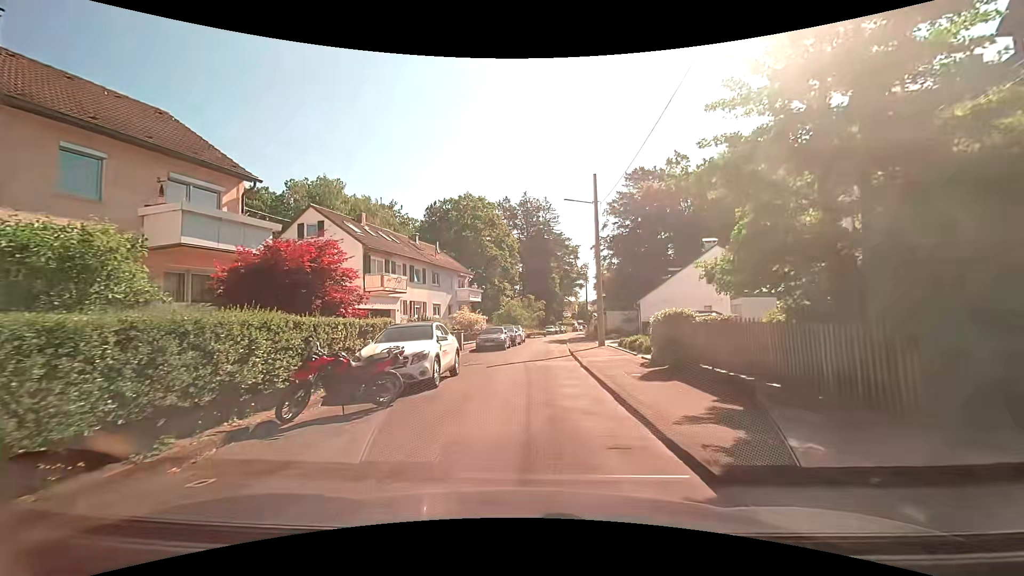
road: residential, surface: asphalt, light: Day
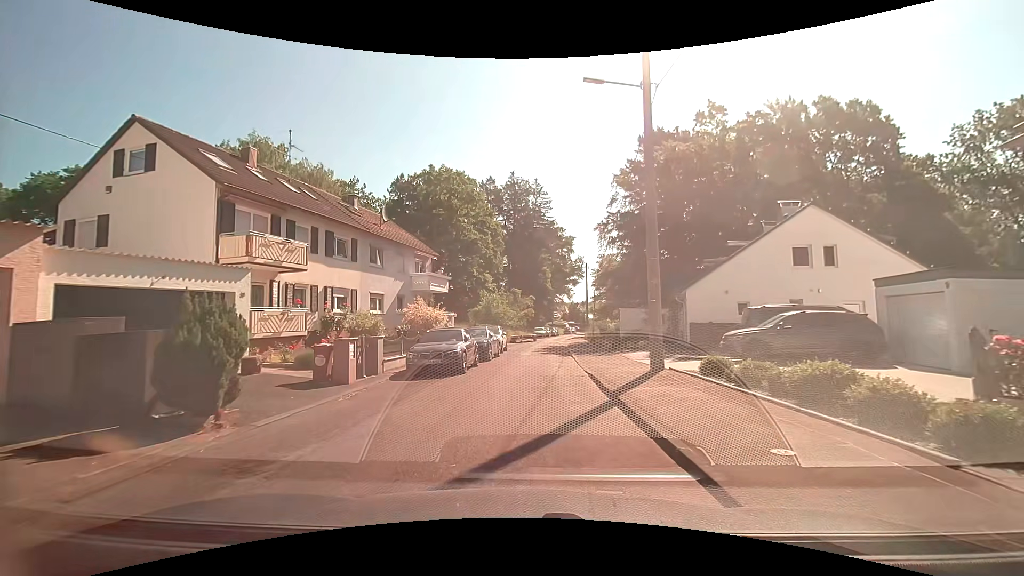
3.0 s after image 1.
(+0.3, +14.1) m; +2°
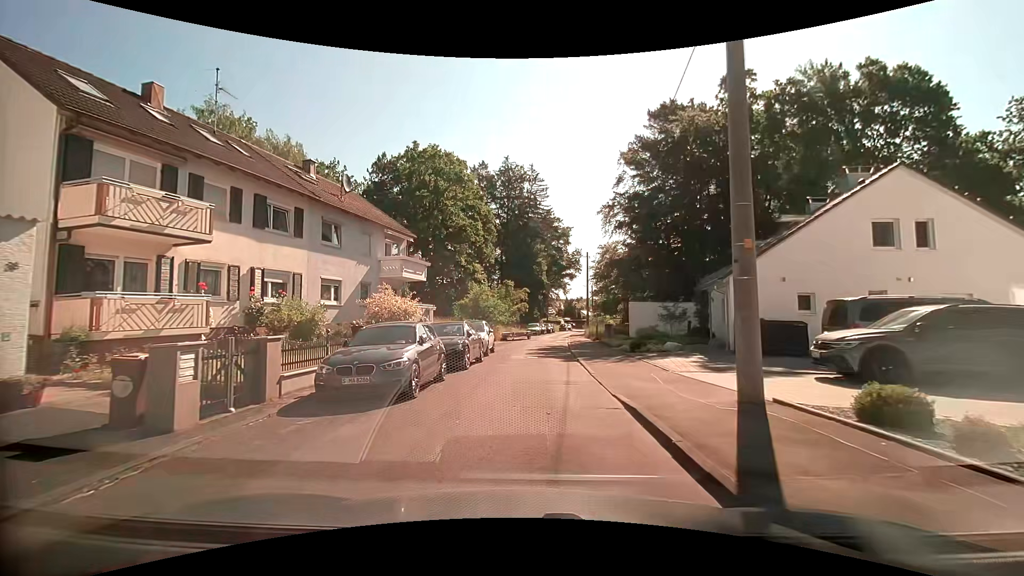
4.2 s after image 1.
(0.0, +6.0) m; -1°
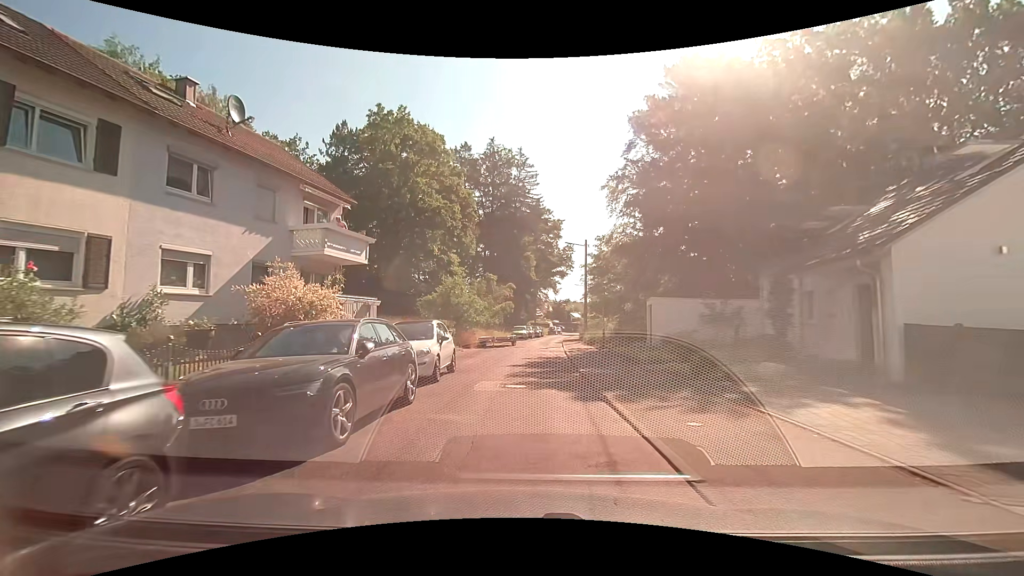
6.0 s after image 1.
(+0.4, +9.0) m; +3°
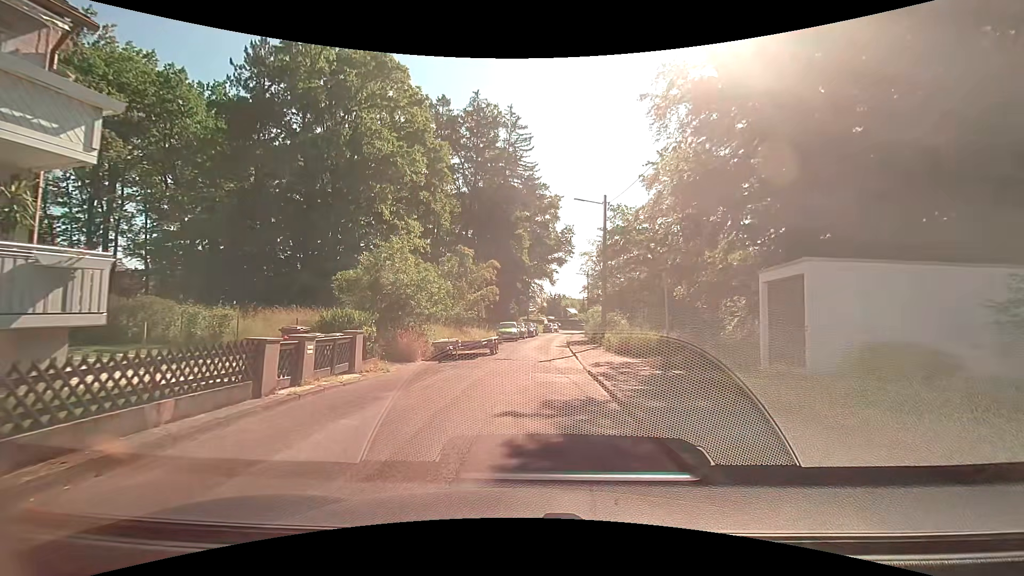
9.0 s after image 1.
(+0.2, +13.5) m; +1°
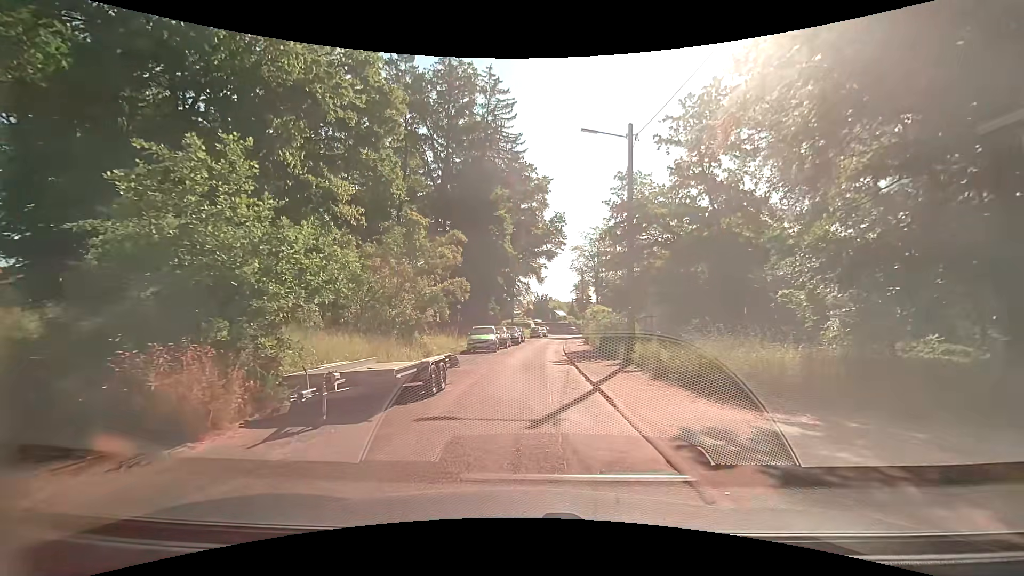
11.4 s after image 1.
(+0.2, +10.5) m; +2°
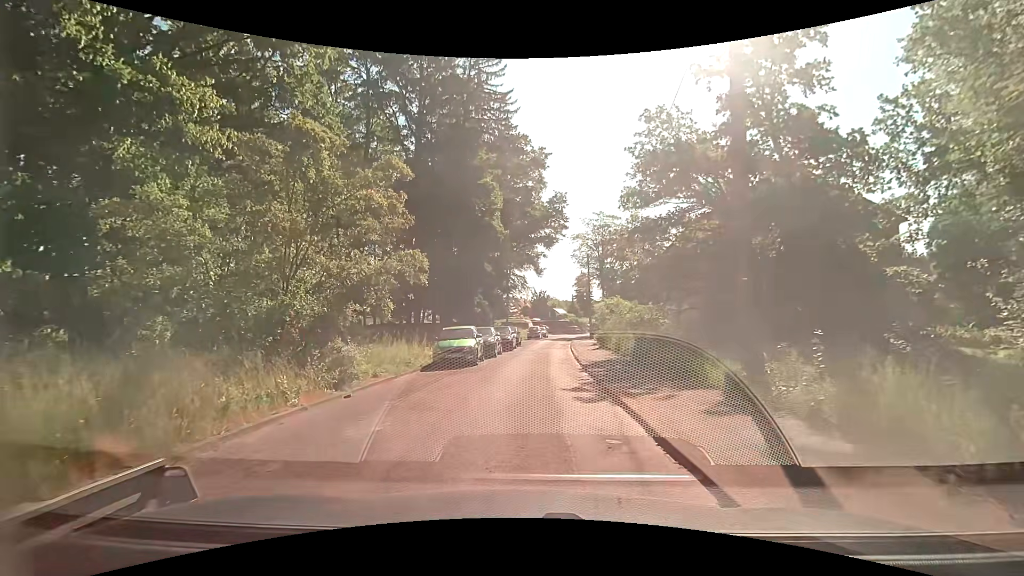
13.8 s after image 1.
(+0.1, +9.2) m; +2°
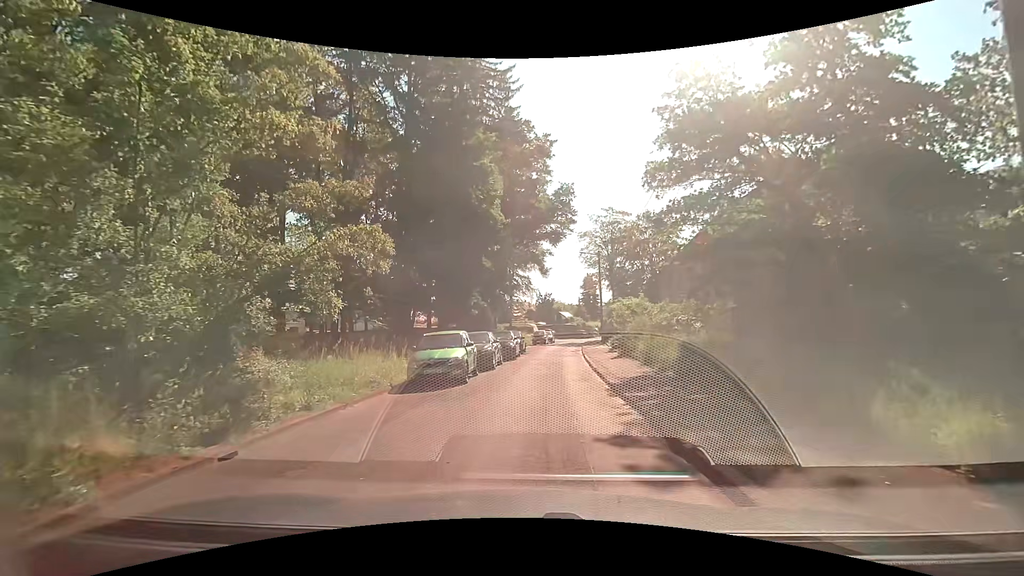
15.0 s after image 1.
(-0.1, +4.6) m; -2°
